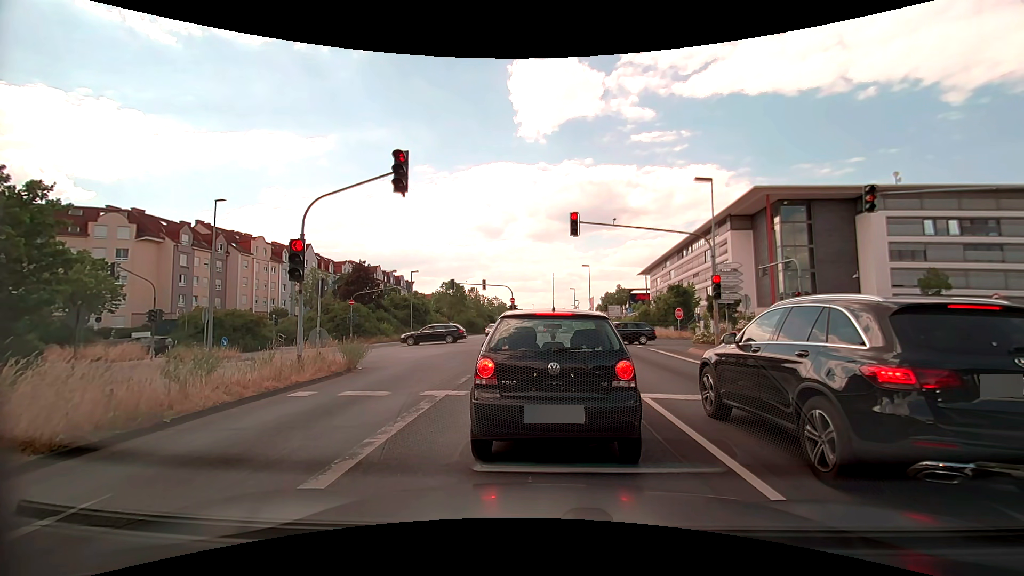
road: primary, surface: asphalt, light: Day
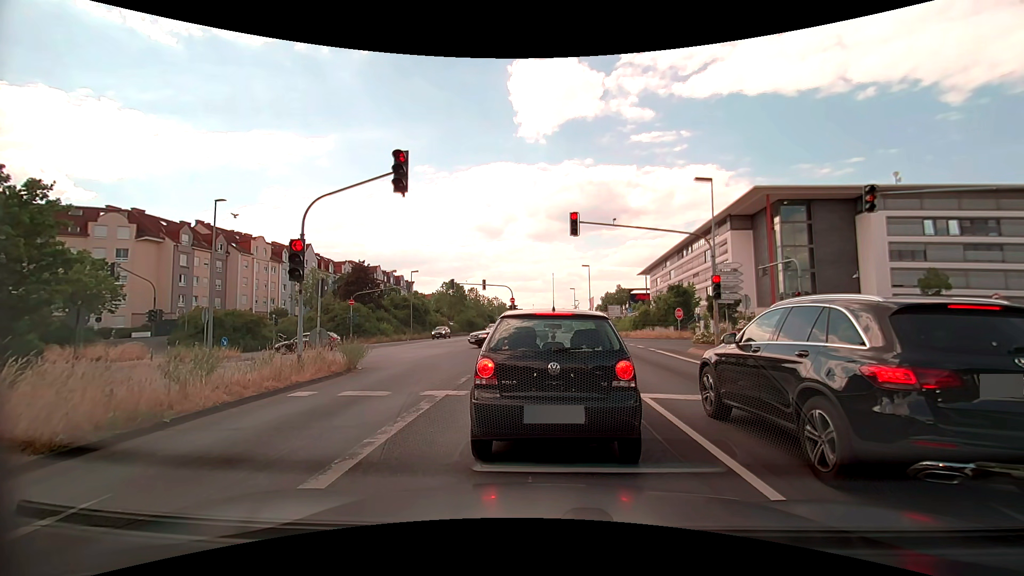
(0.0, 0.0) m; 0°
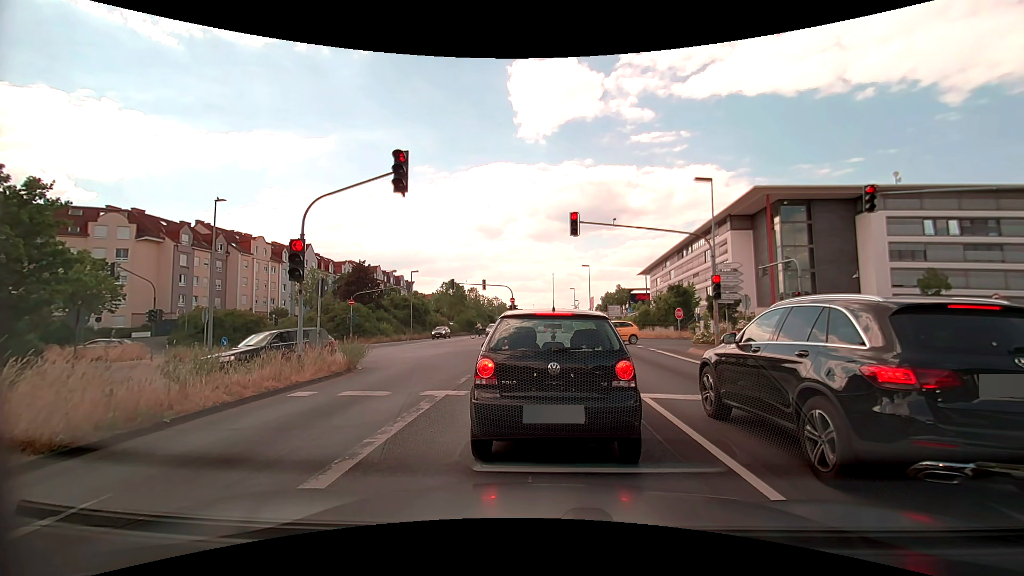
(0.0, 0.0) m; 0°
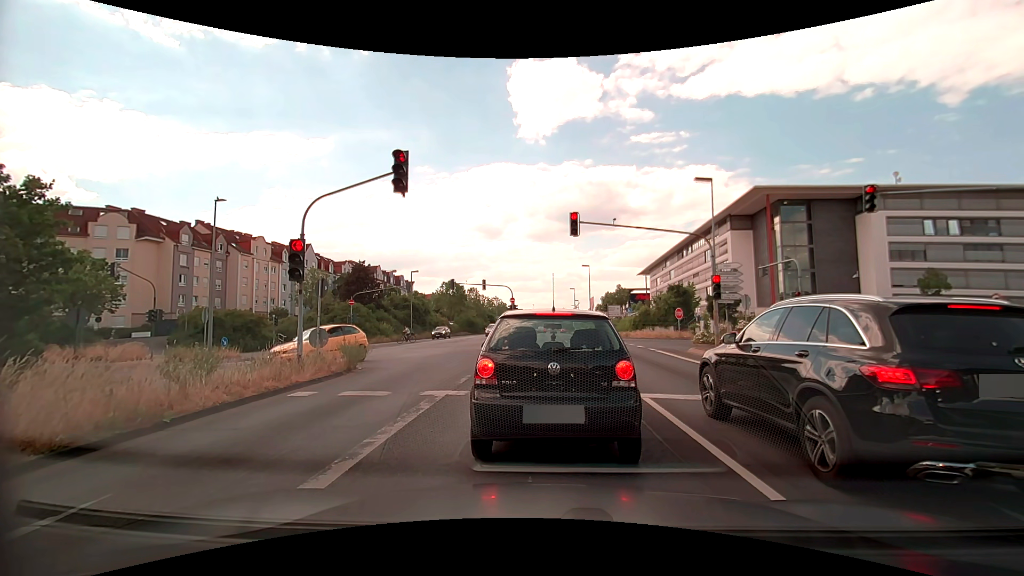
(0.0, 0.0) m; 0°
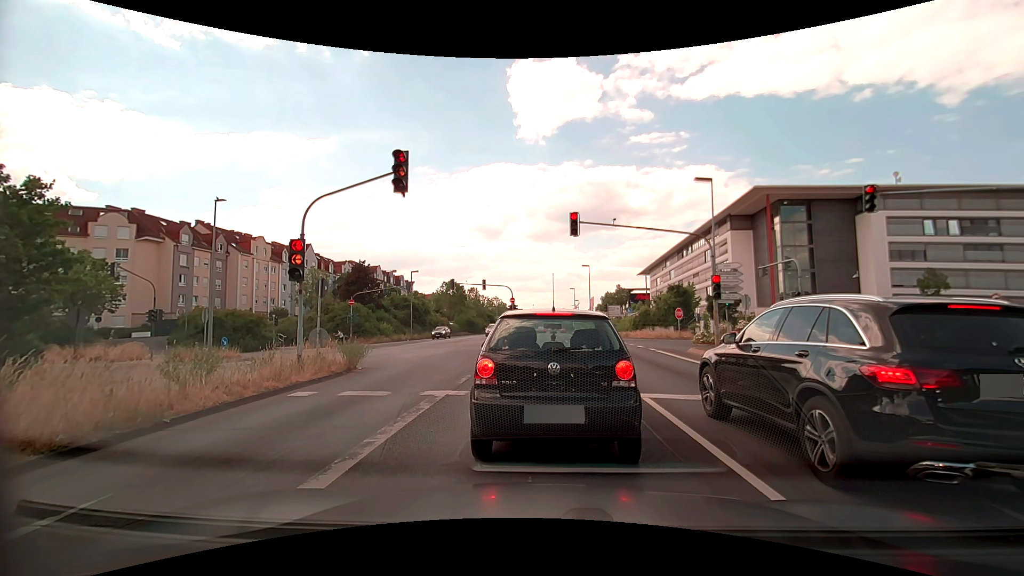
(0.0, 0.0) m; 0°
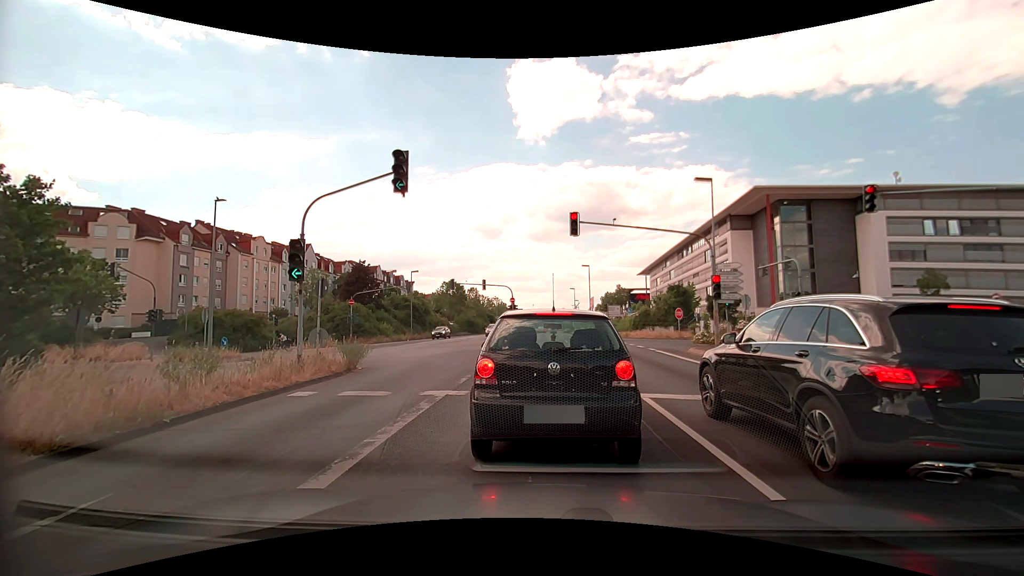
(0.0, 0.0) m; 0°
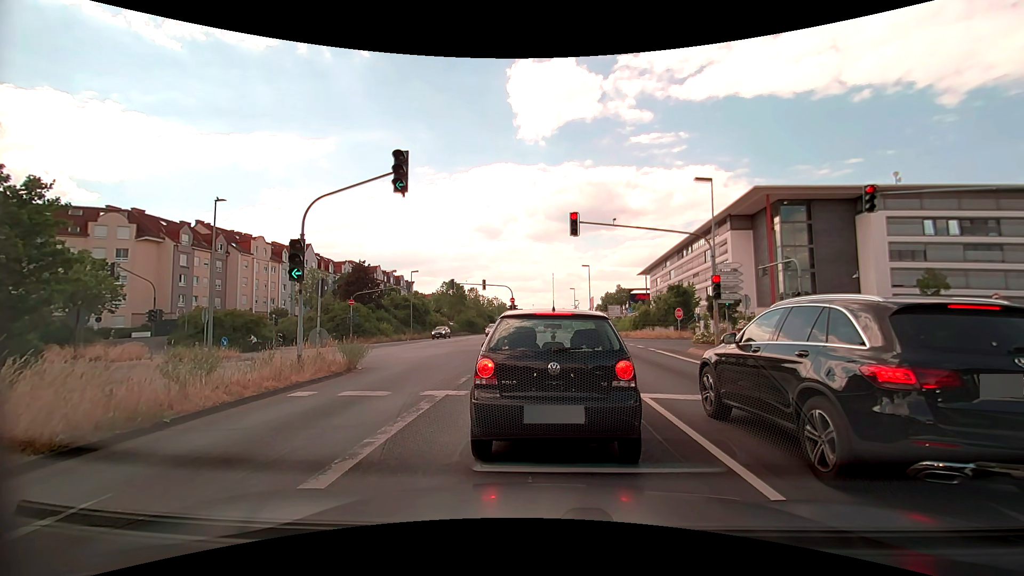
(0.0, 0.0) m; 0°
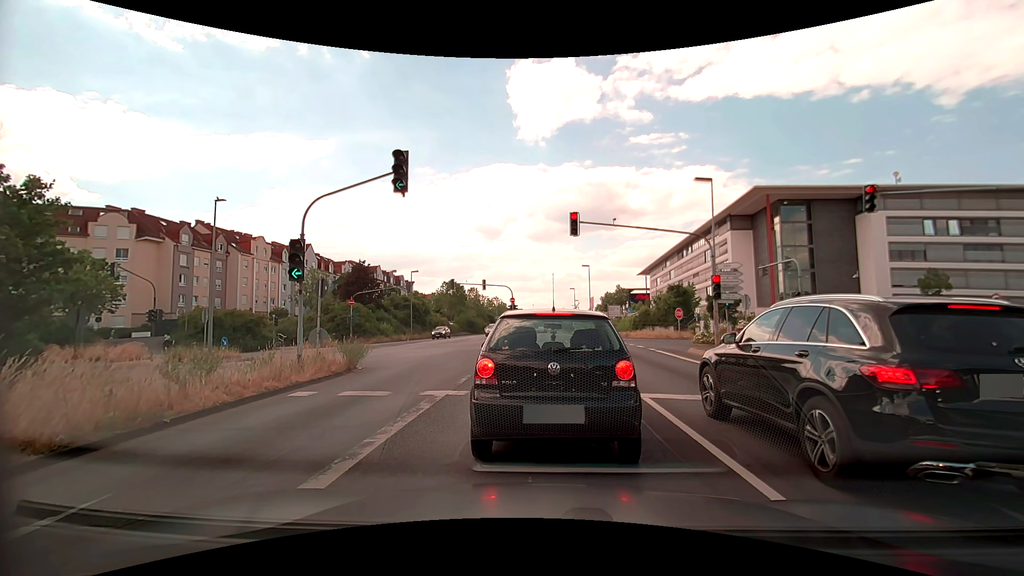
(0.0, 0.0) m; 0°
